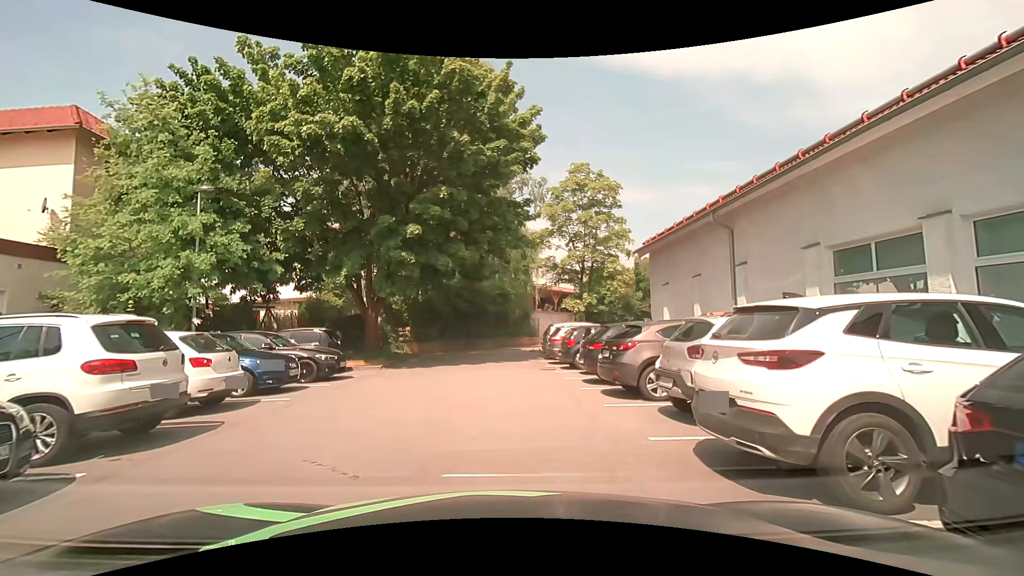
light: Day
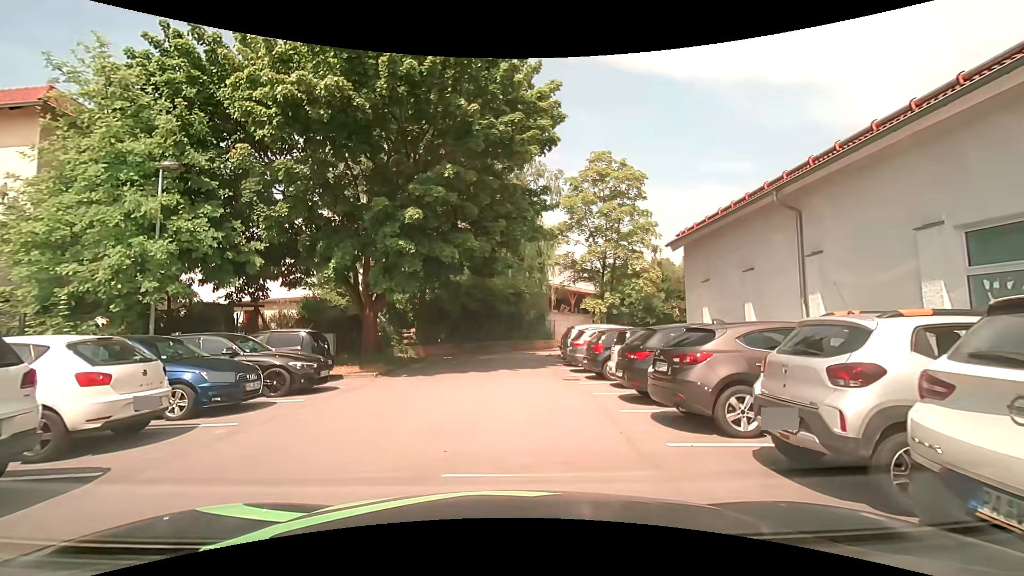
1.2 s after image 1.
(-0.1, +2.6) m; -4°
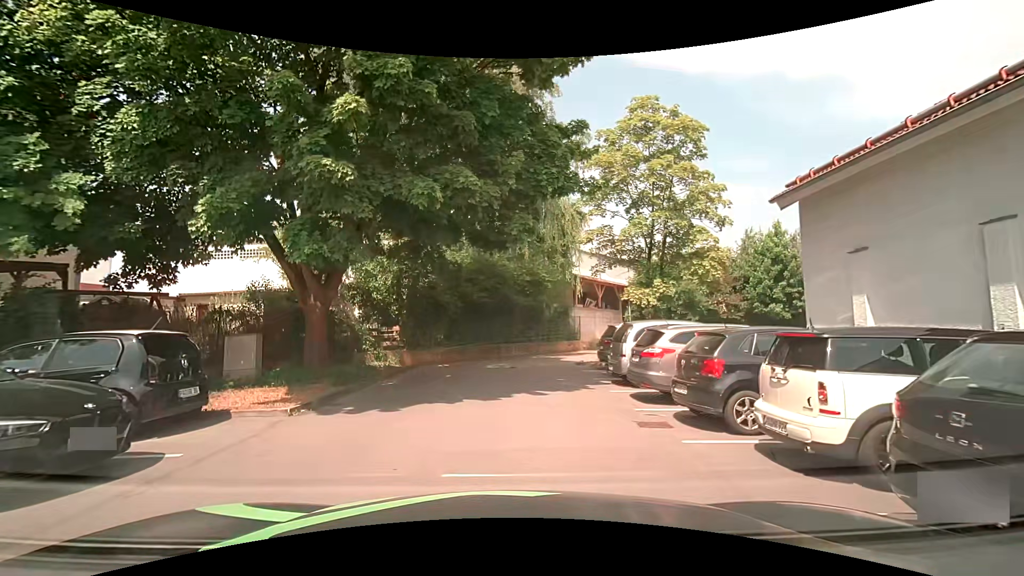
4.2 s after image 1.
(-0.1, +7.0) m; -2°
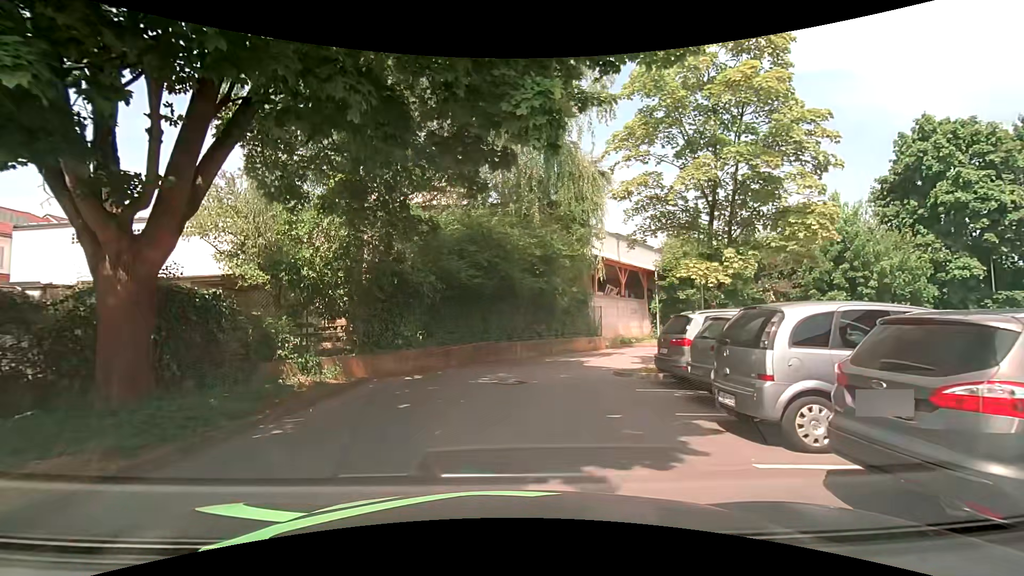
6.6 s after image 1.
(+0.1, +6.6) m; 0°
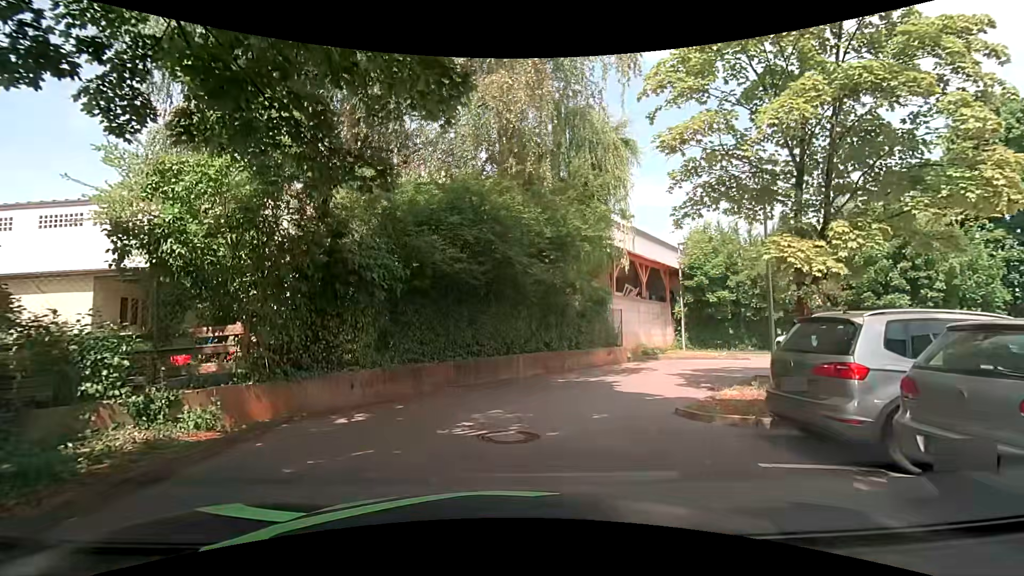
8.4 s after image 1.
(0.0, +4.8) m; +2°
